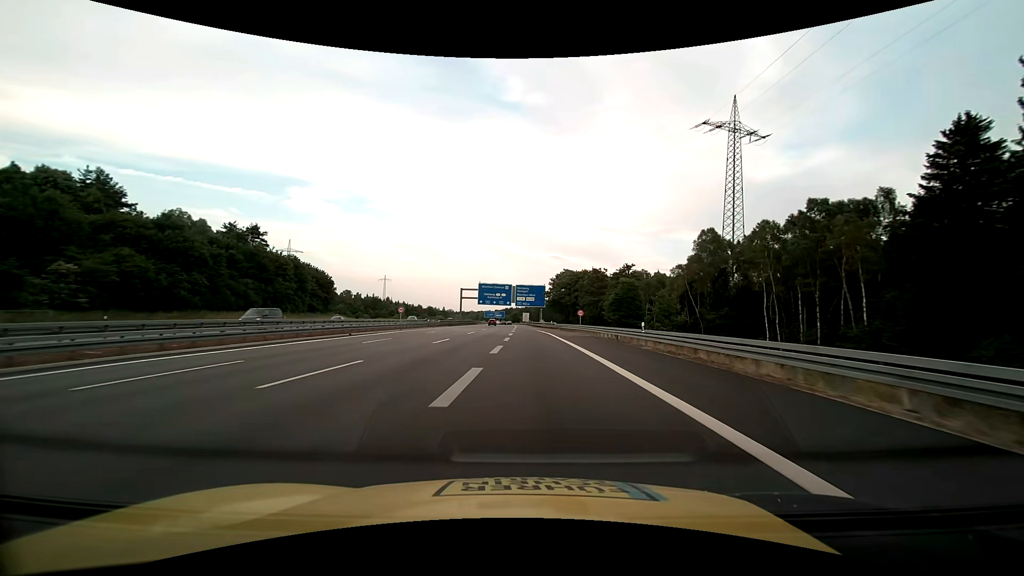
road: motorway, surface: asphalt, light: Day
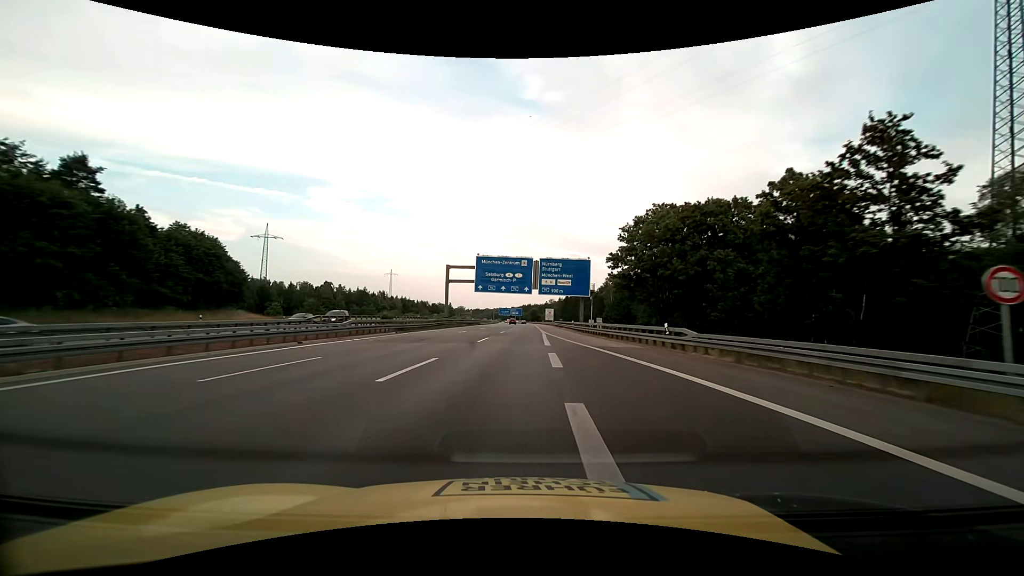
(-1.7, +54.0) m; -2°
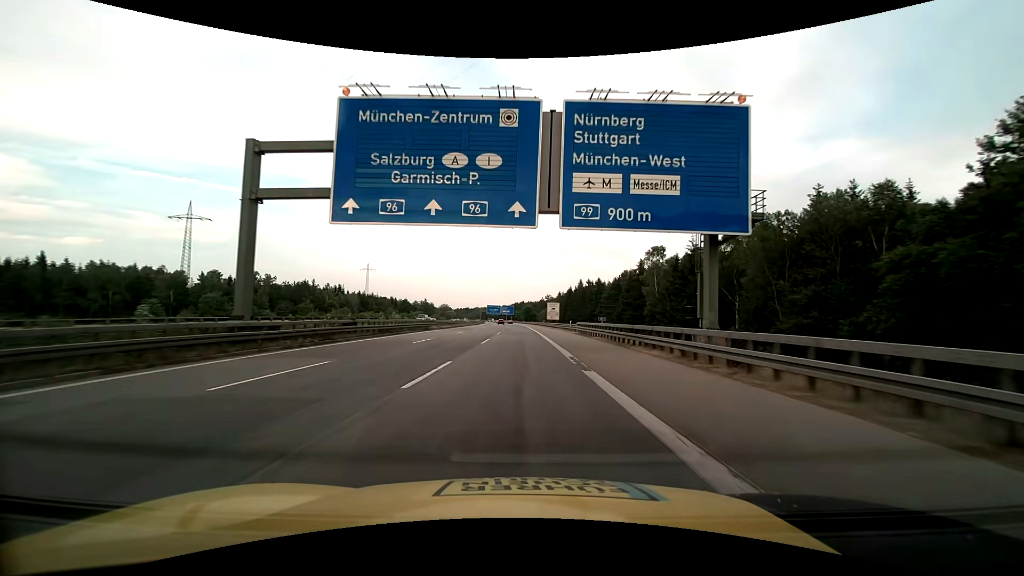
(+0.5, +55.2) m; +1°
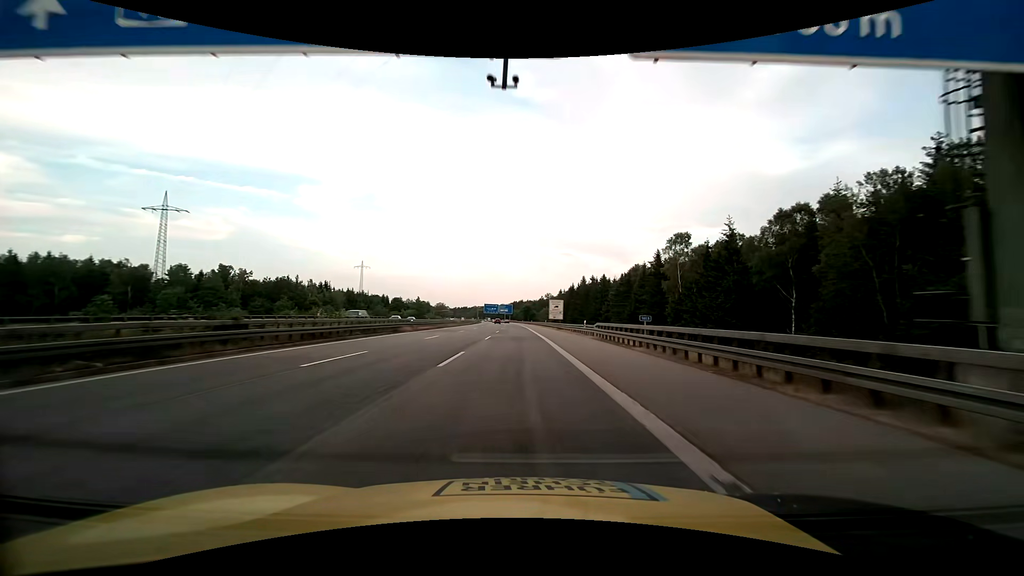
(0.0, +14.0) m; 0°
(0, +10) (0, +20) (0, +30) (0, +40) (0, +50) (0, +60) (-1, +70) (-1, +80) (-1, +90) (-1, +100) m
